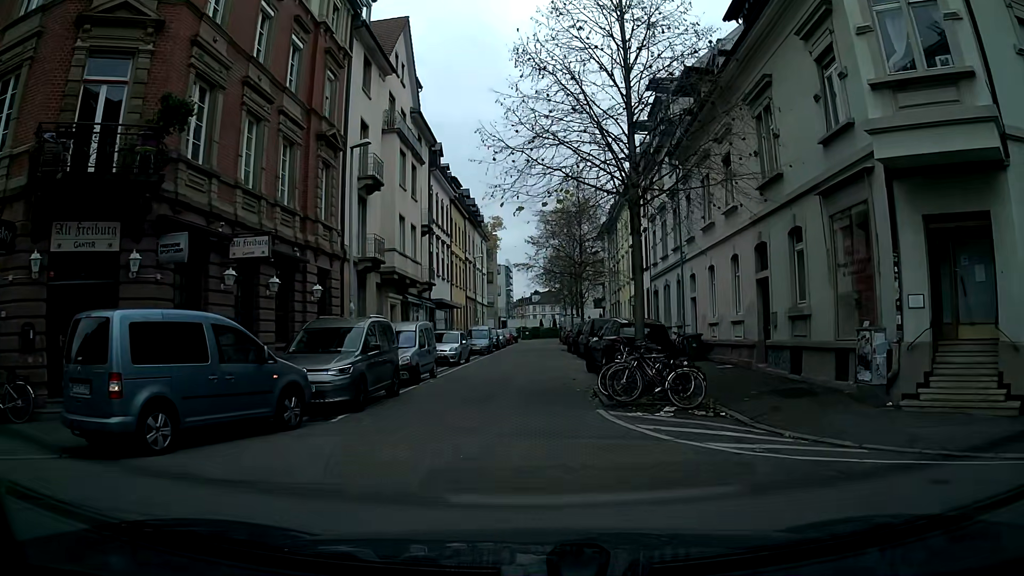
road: residential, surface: asphalt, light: Day
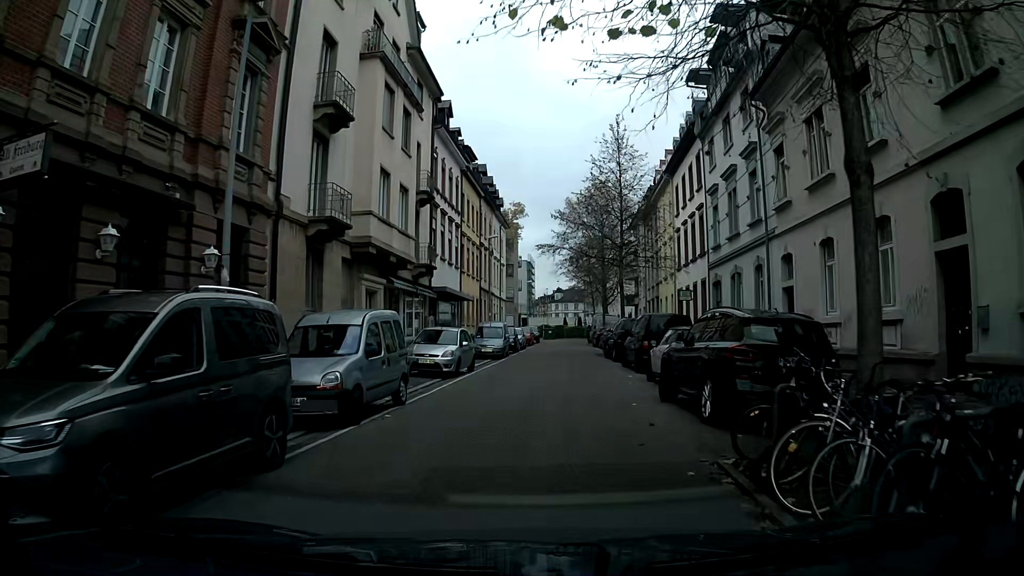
(-0.2, +8.9) m; -2°
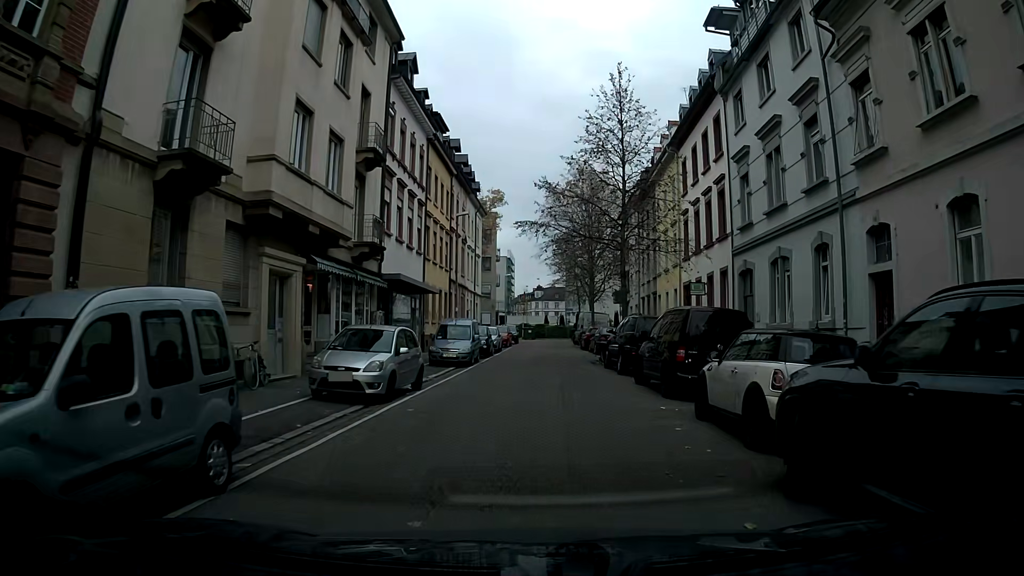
(+0.1, +7.2) m; +2°
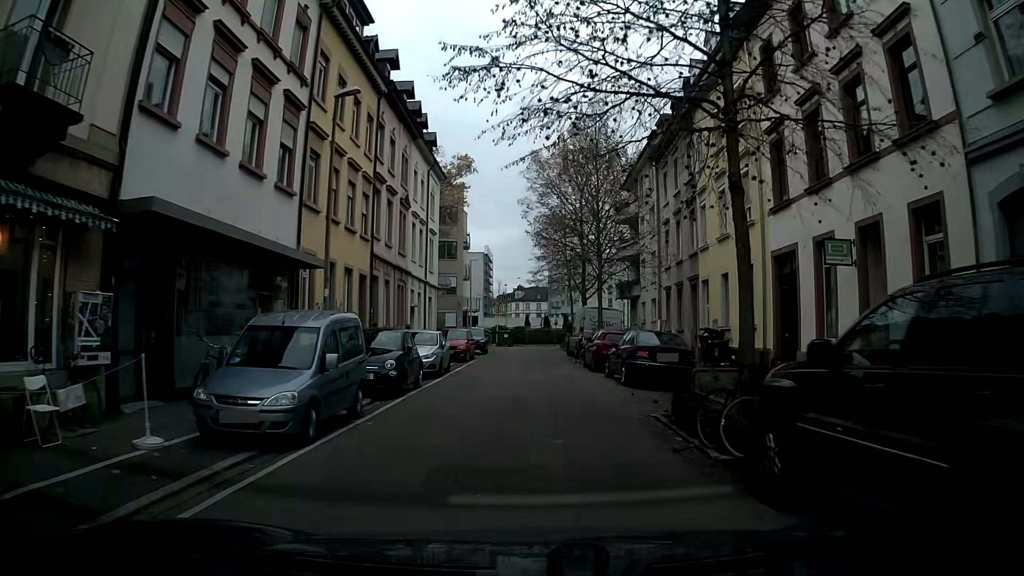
(+0.3, +16.7) m; +1°
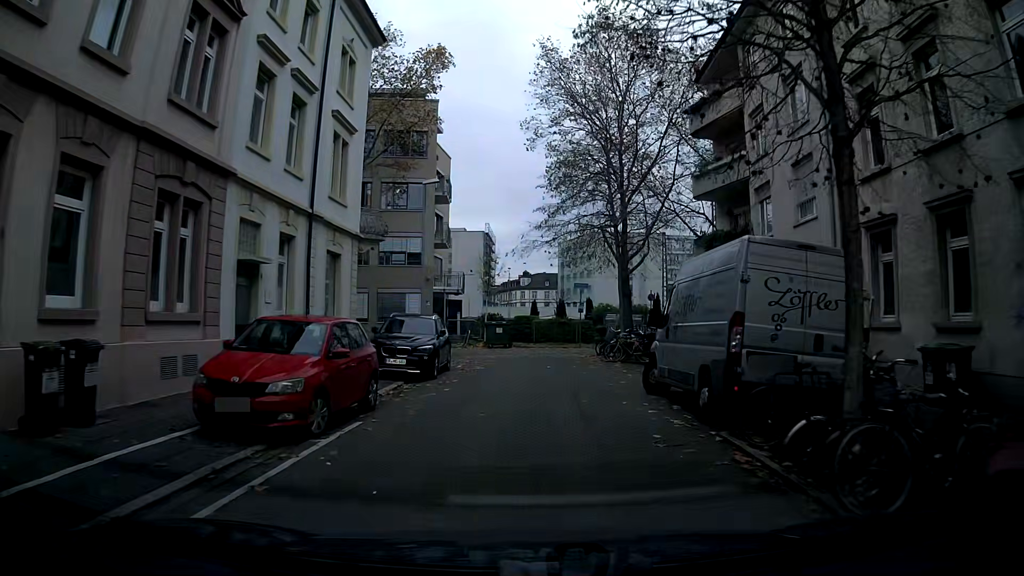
(-0.1, +22.4) m; 0°
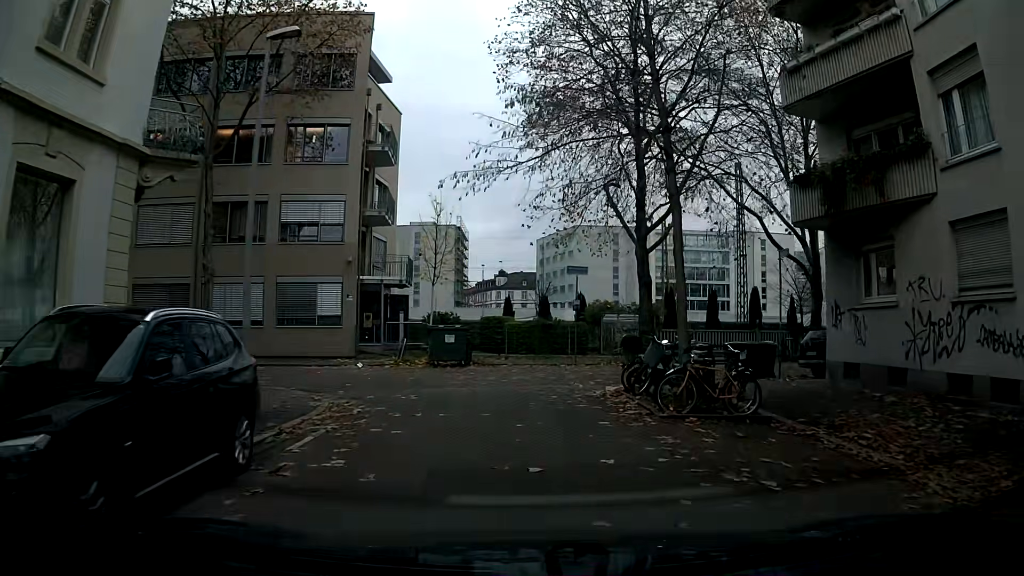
(+0.3, +12.7) m; +2°
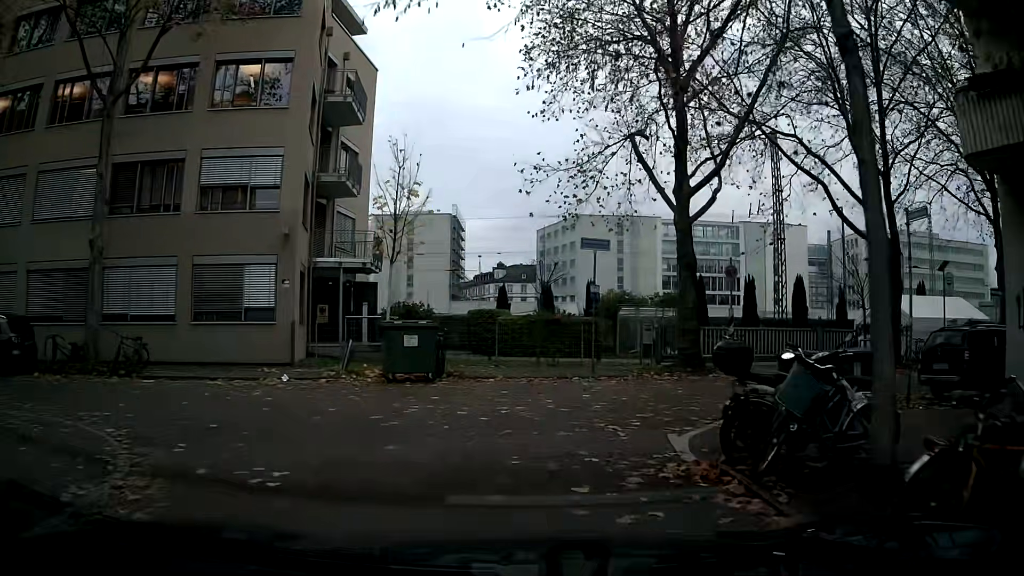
(-0.1, +6.9) m; -1°
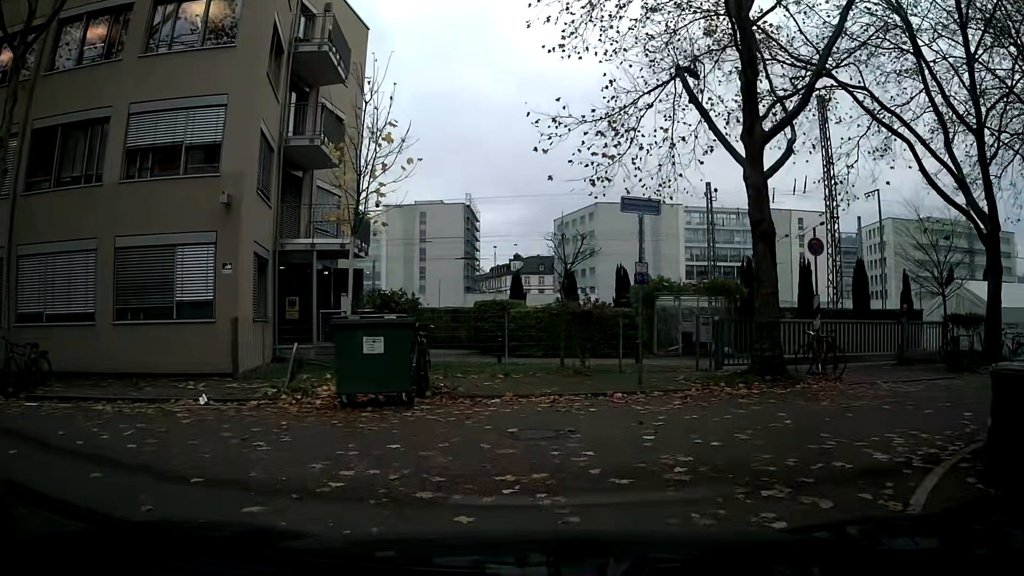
(-0.1, +4.9) m; -2°
(-6, +7) (-16, +6) (-25, +5) (-35, +4) (-45, +2) (-55, -1) (-65, -3) (-74, -5) (-84, -7) (-94, -9) m
